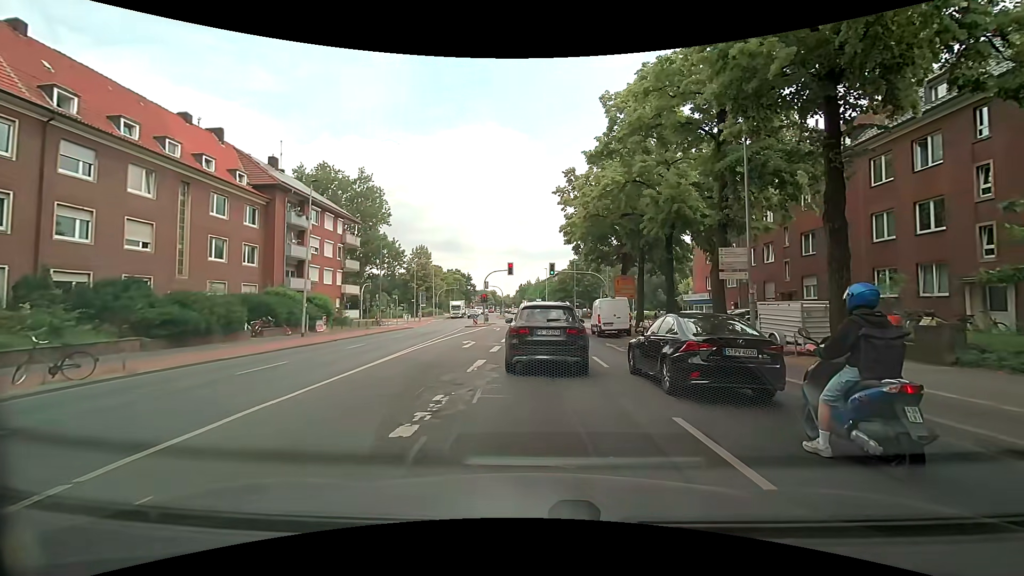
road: secondary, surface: asphalt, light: Day
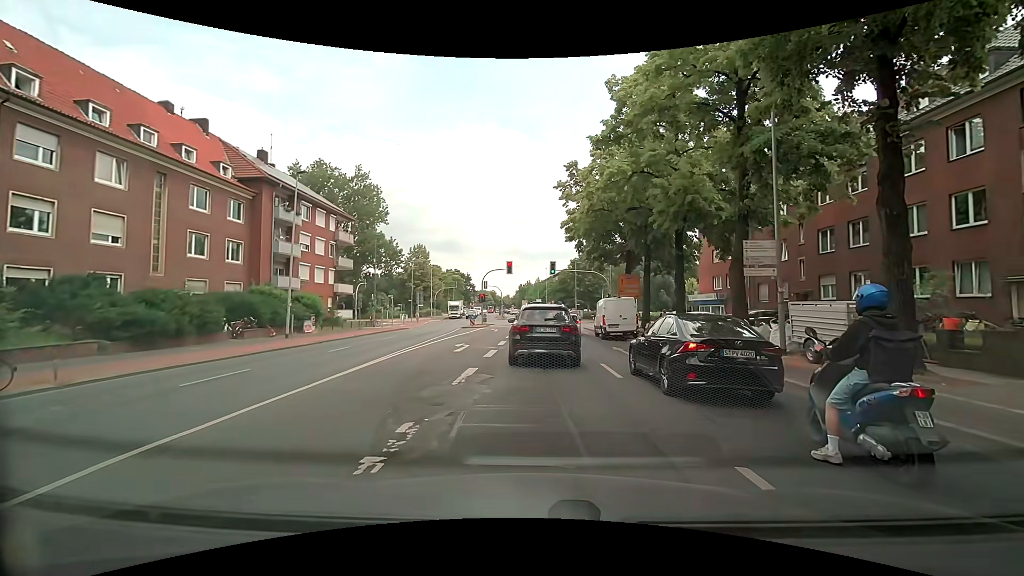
(0.0, +2.1) m; 0°
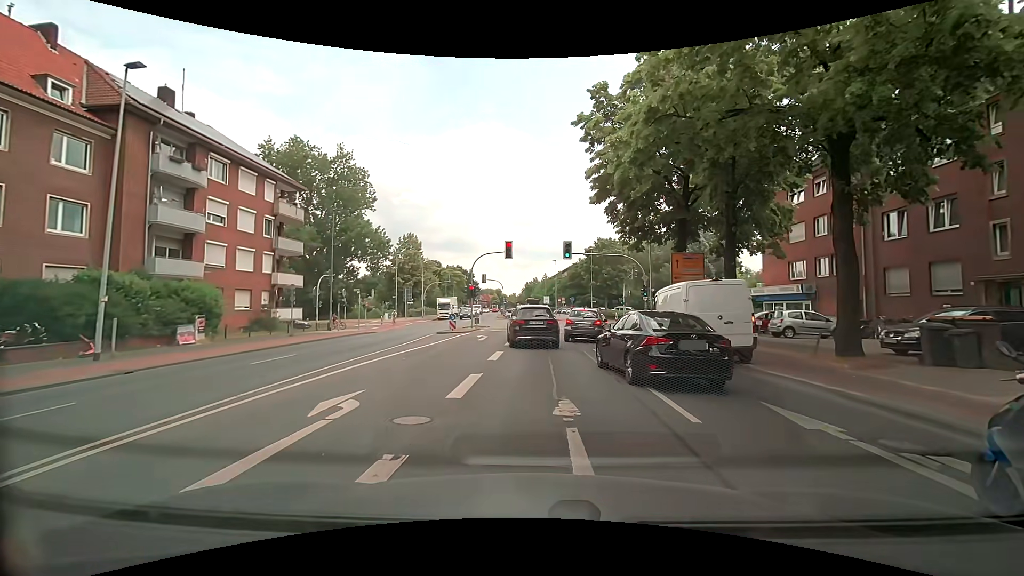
(+0.2, +14.2) m; +1°
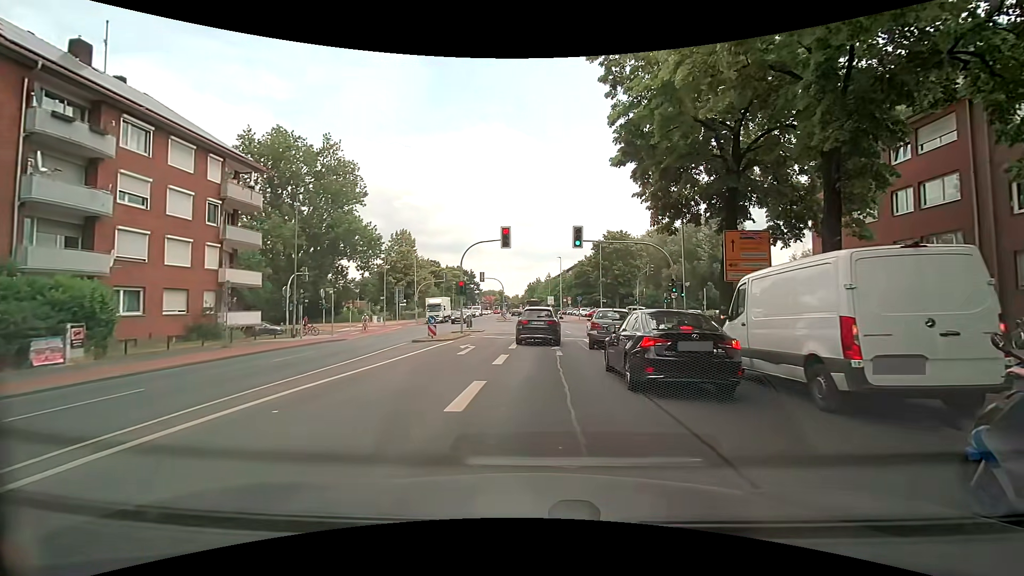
(-0.2, +7.1) m; -1°
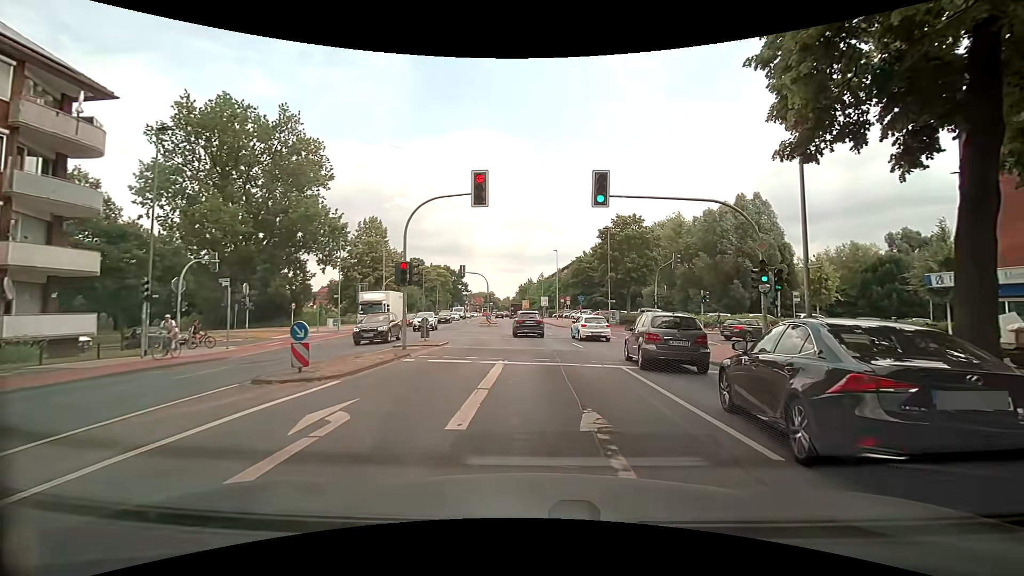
(-0.1, +13.0) m; +1°
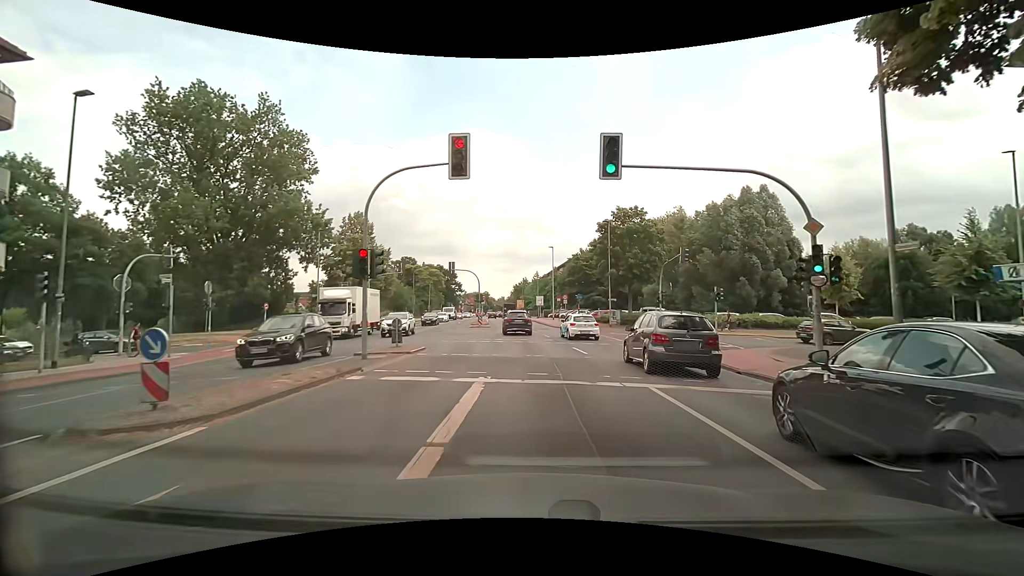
(0.0, +4.0) m; -1°
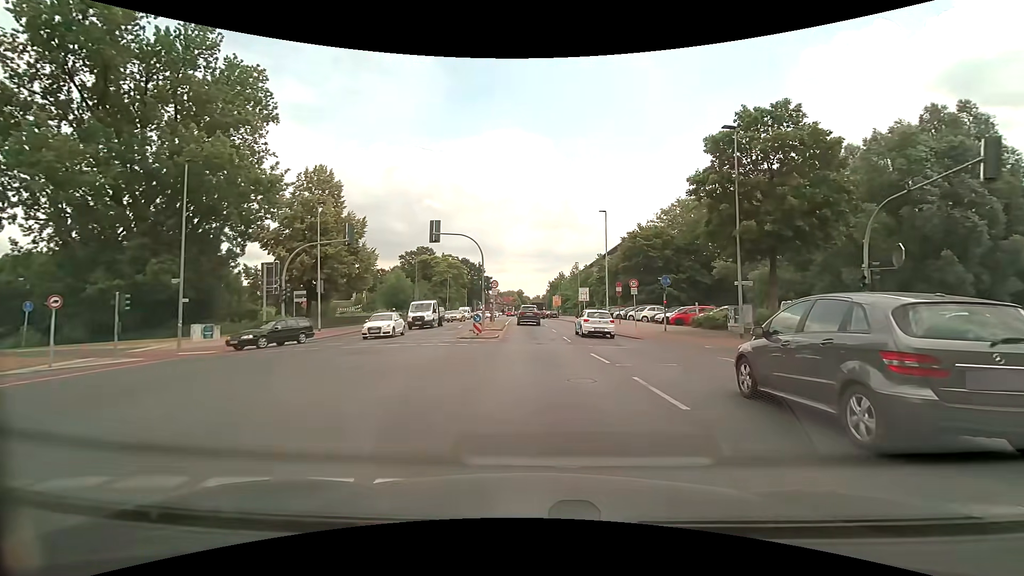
(-0.3, +23.9) m; -3°
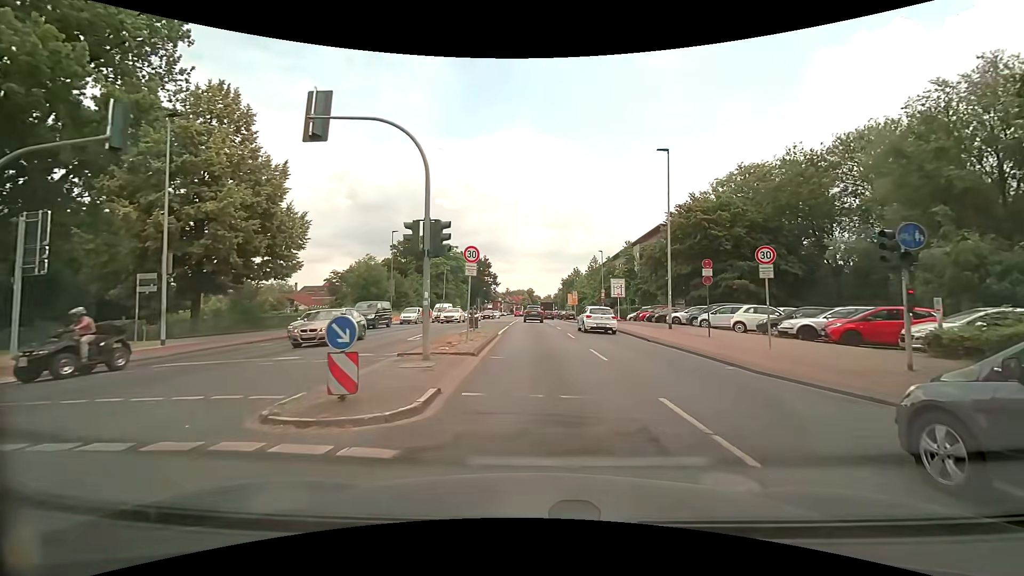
(-0.4, +18.0) m; -2°
(0, +10) (0, +20) (0, +30) (0, +40) (-1, +50) (-1, +60) (-1, +70) (-1, +80) (-1, +90) (-2, +100) m
